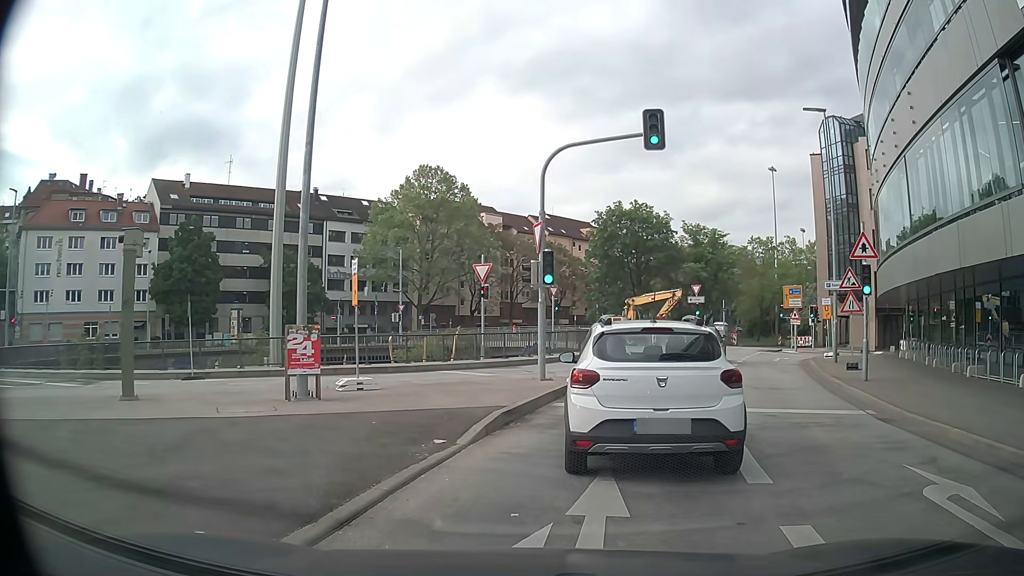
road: primary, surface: asphalt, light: Day
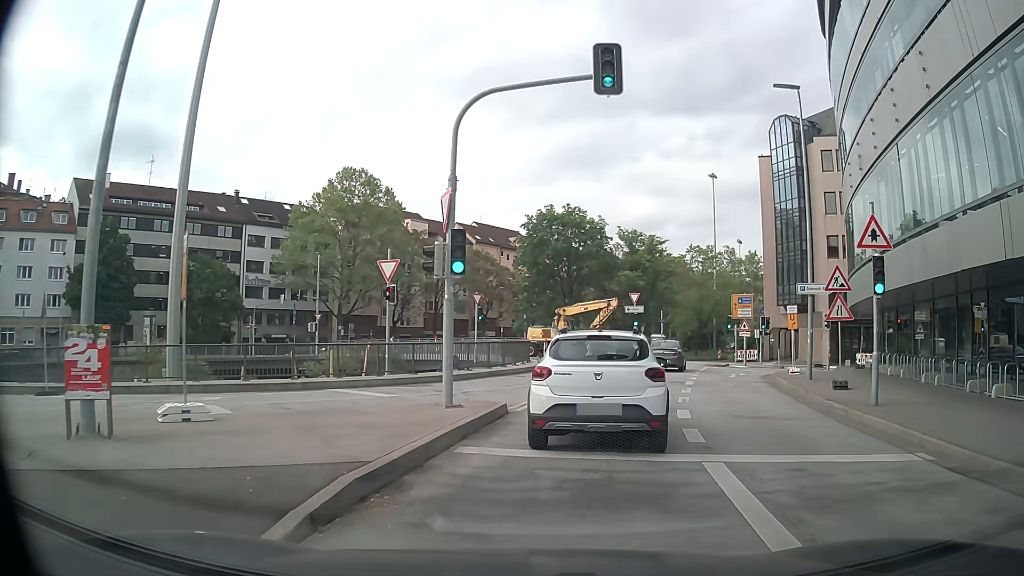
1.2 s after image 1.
(+0.4, +4.6) m; +9°
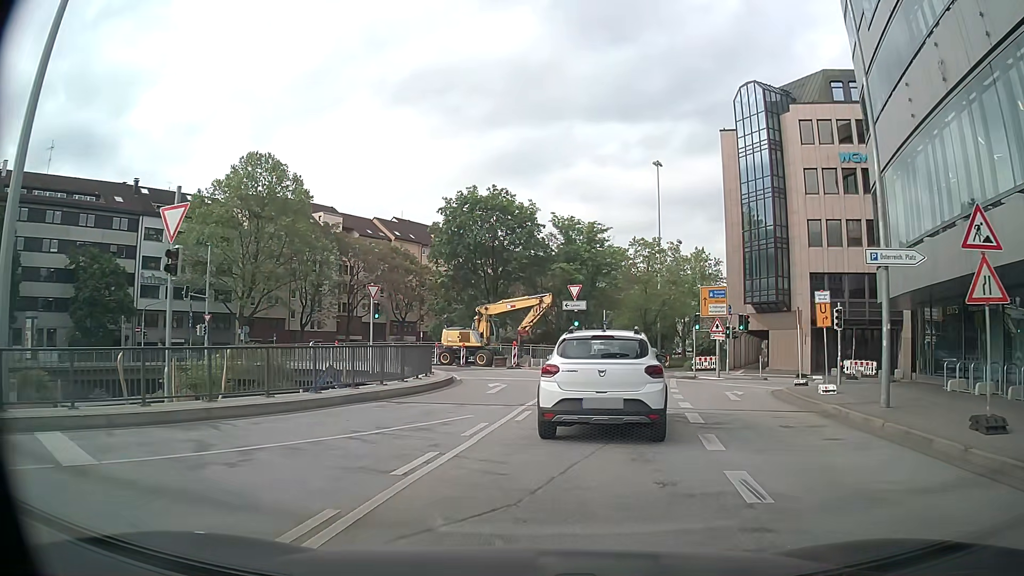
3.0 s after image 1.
(+0.6, +10.1) m; +4°
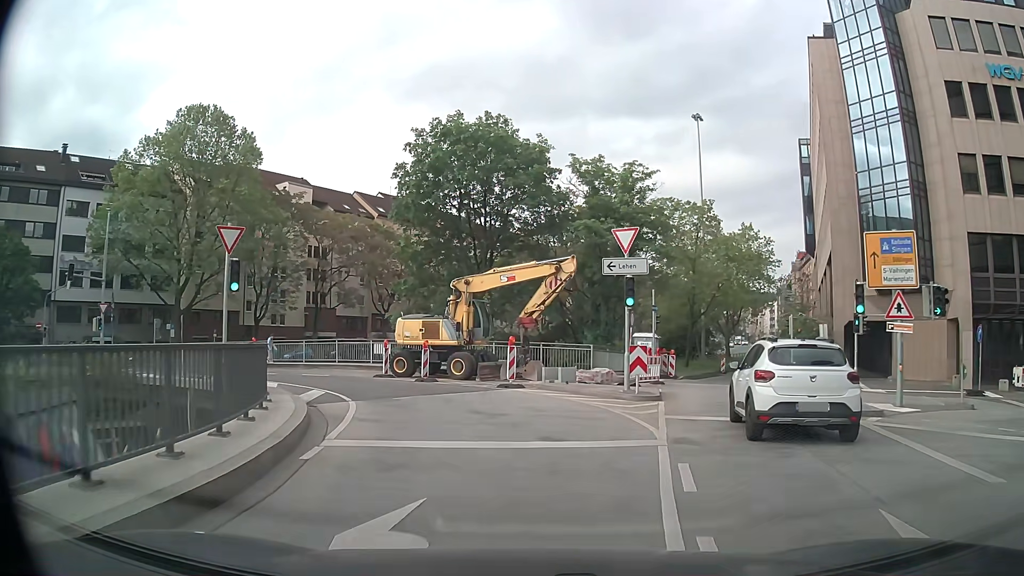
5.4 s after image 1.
(+0.5, +17.6) m; 0°
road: primary_link
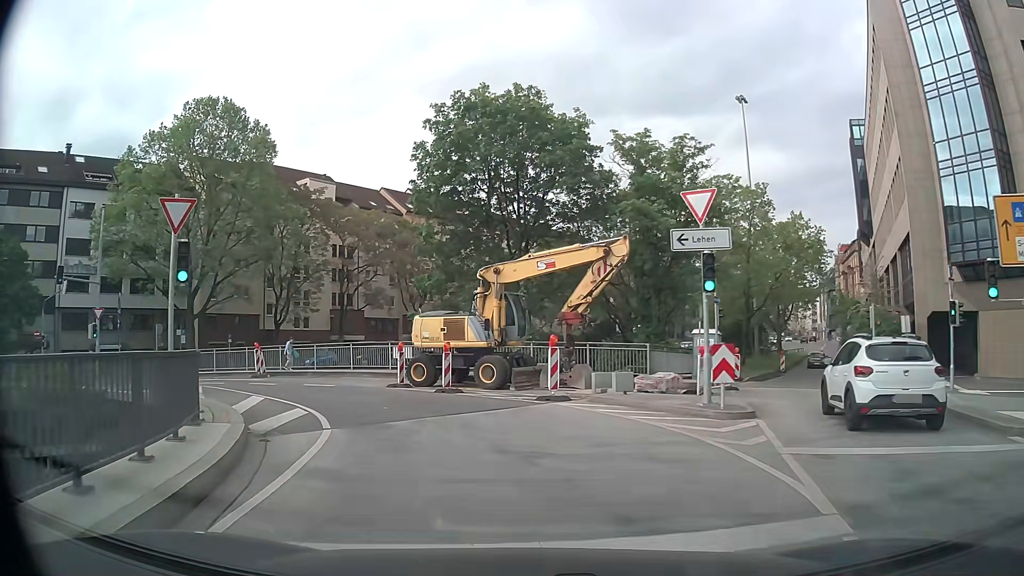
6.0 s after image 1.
(-0.1, +4.6) m; -4°
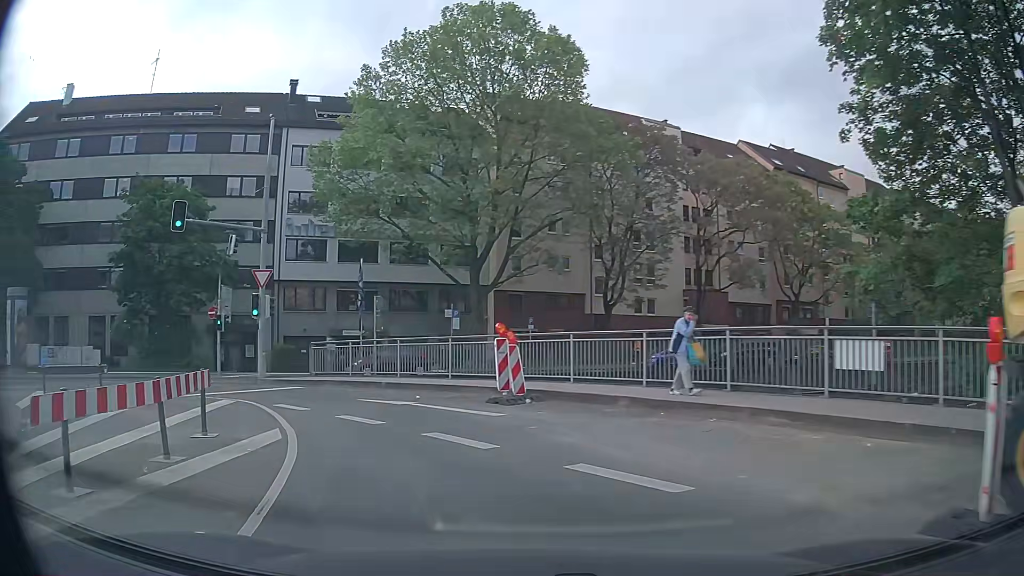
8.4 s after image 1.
(-4.2, +17.3) m; -30°
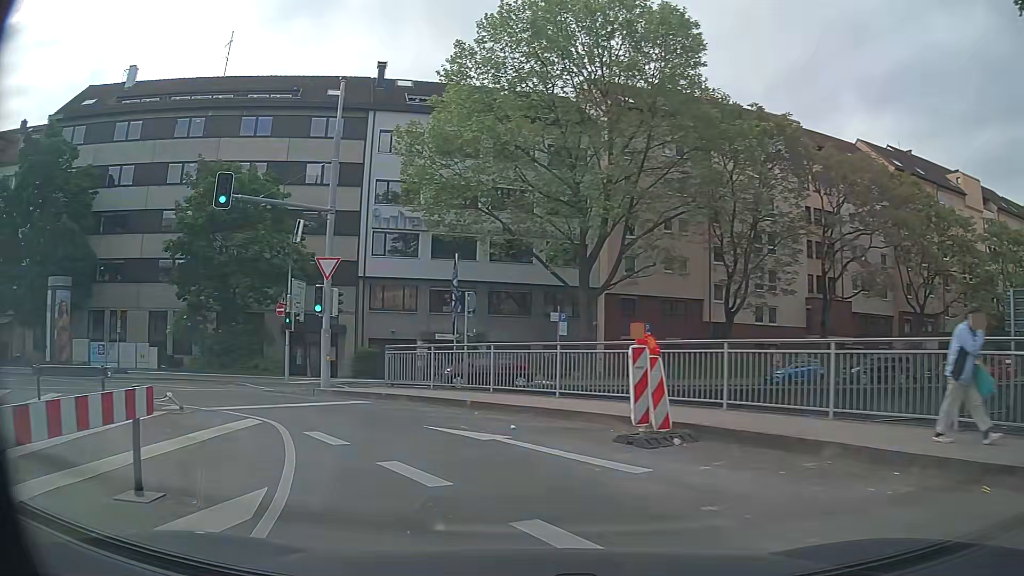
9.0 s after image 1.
(-0.4, +4.5) m; -8°
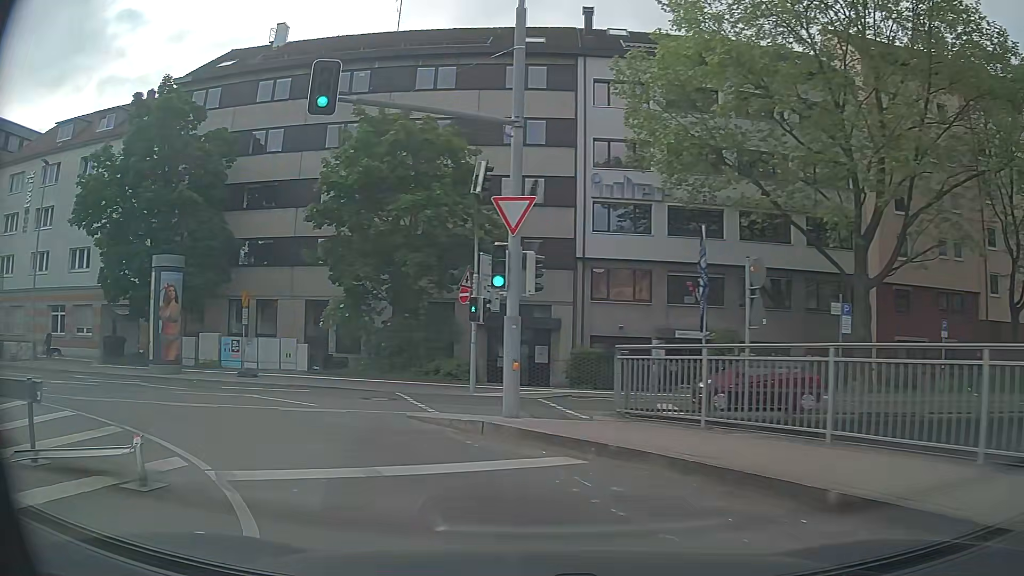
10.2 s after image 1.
(-1.3, +8.4) m; -19°
